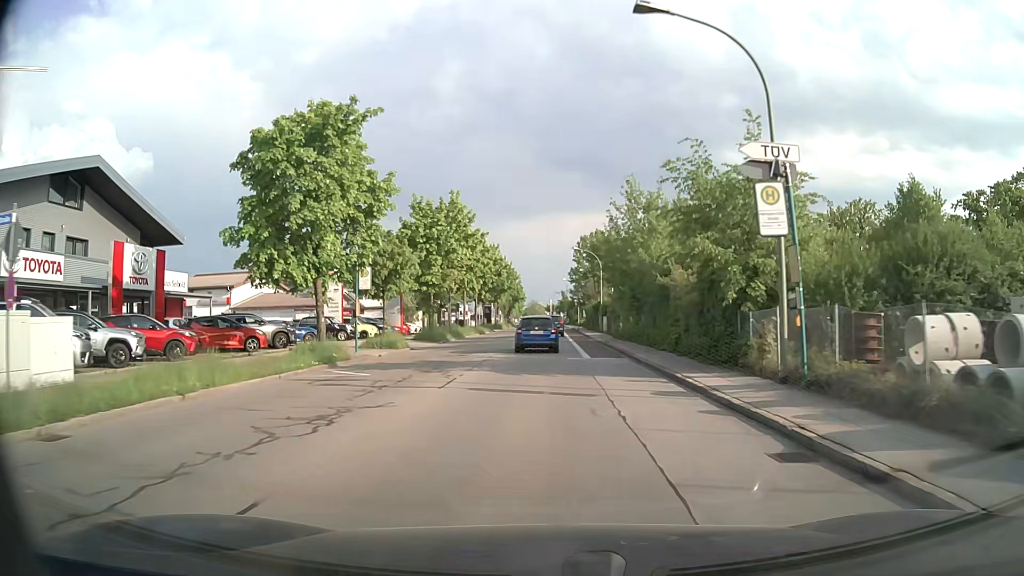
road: tertiary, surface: asphalt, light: Day
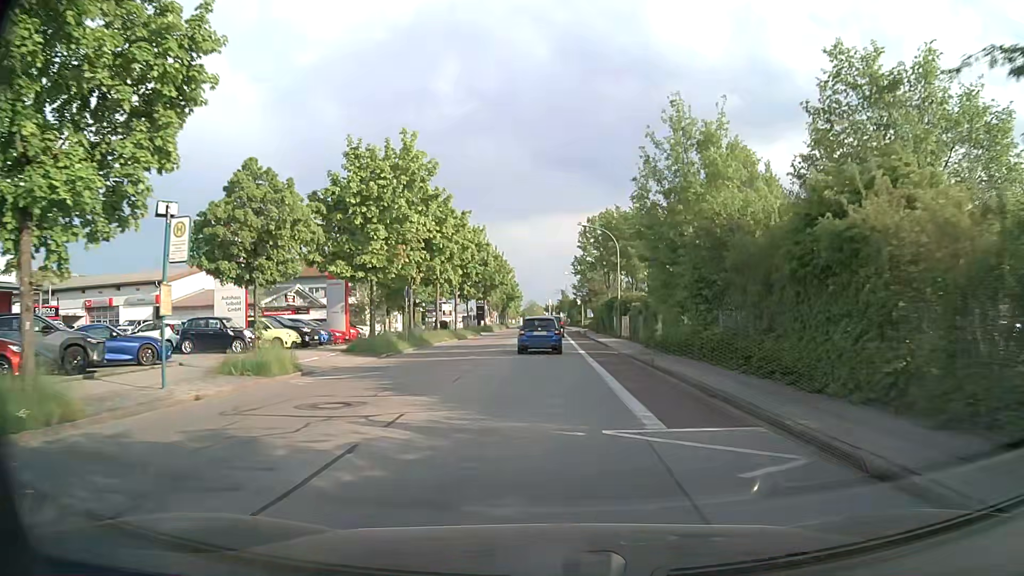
(0.0, +14.8) m; 0°
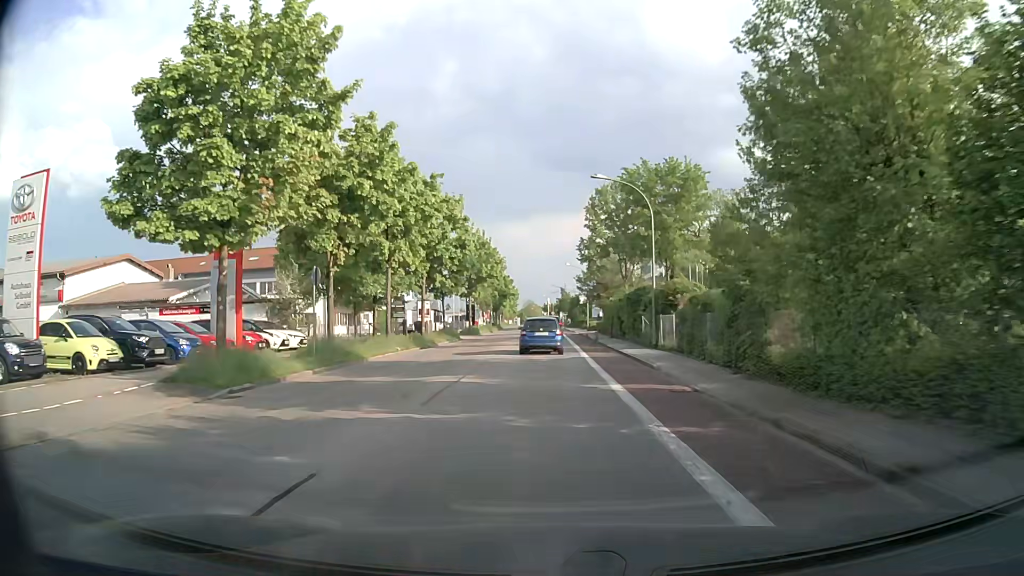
(0.0, +14.5) m; 0°
